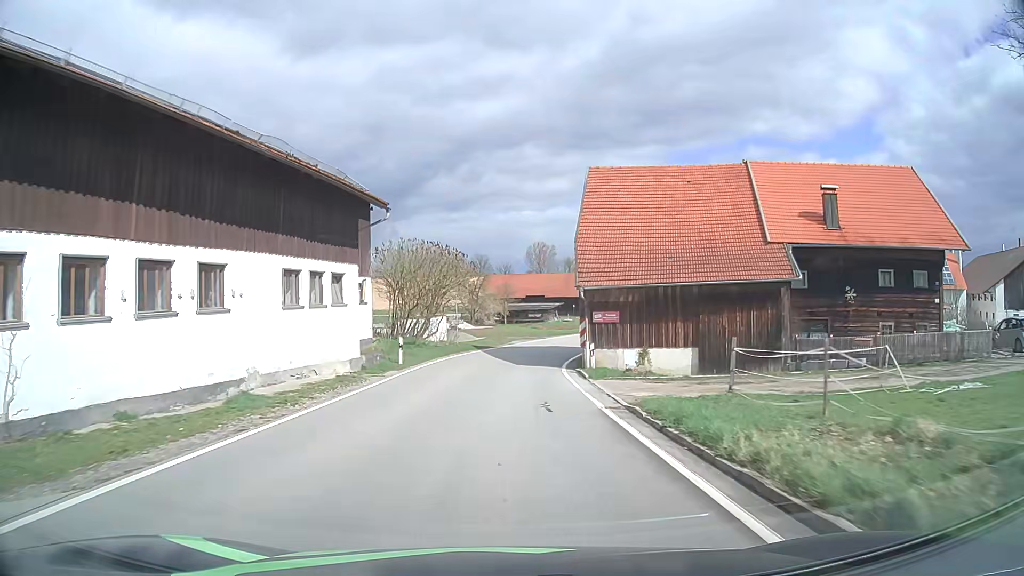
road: tertiary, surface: asphalt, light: Day
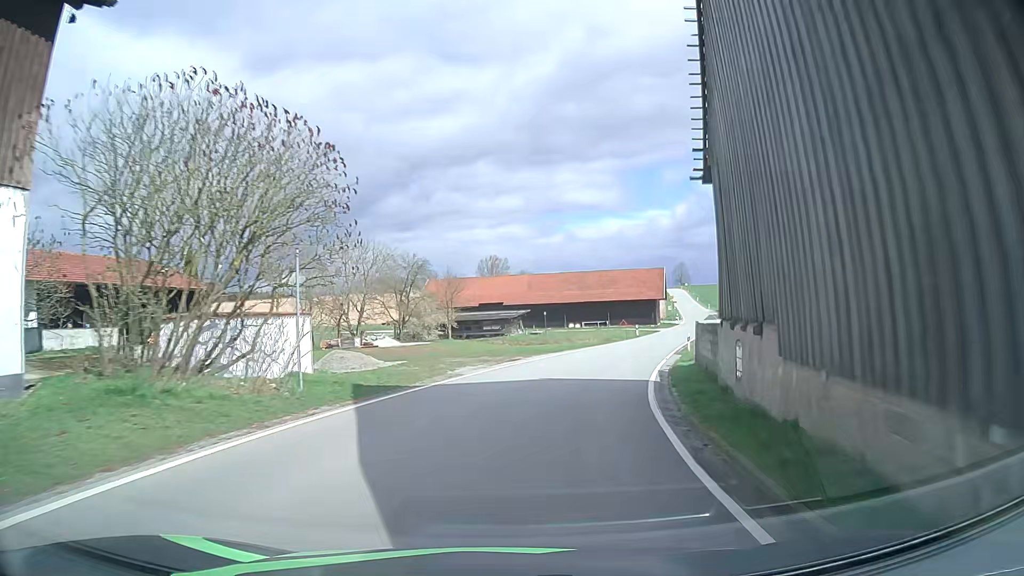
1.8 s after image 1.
(+0.3, +25.0) m; +4°
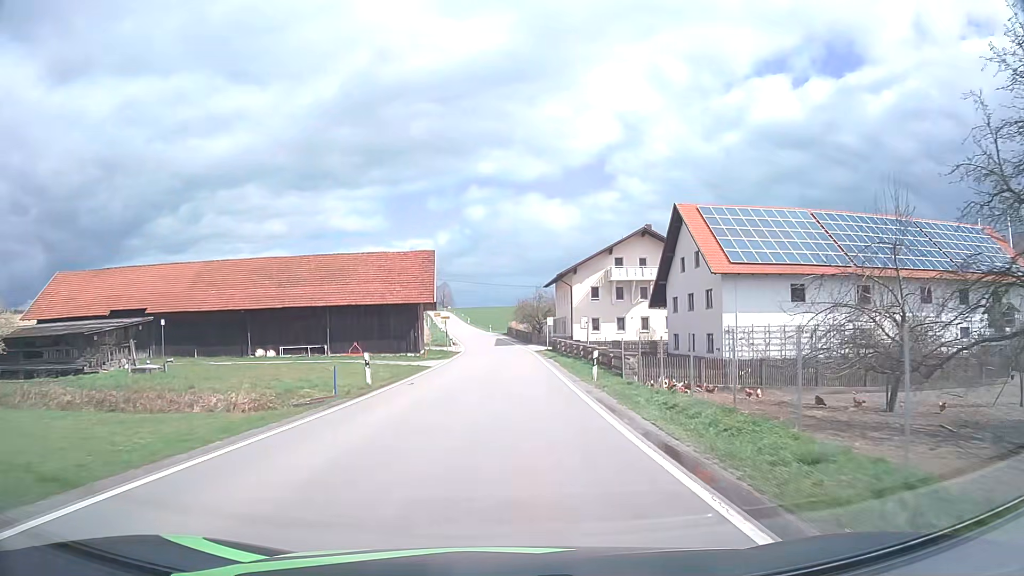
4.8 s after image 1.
(+8.0, +40.1) m; +20°
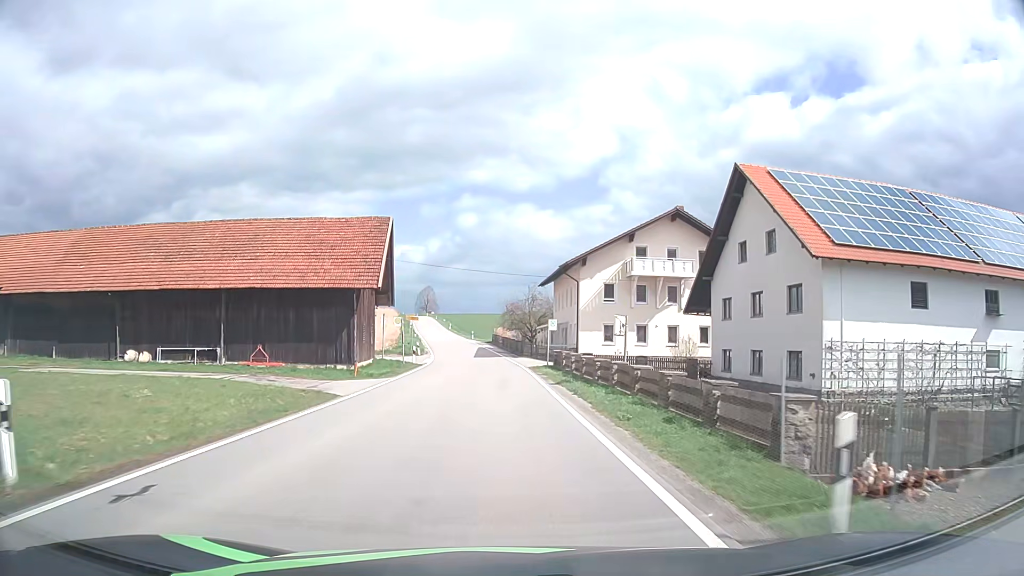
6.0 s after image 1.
(+0.3, +15.8) m; +2°
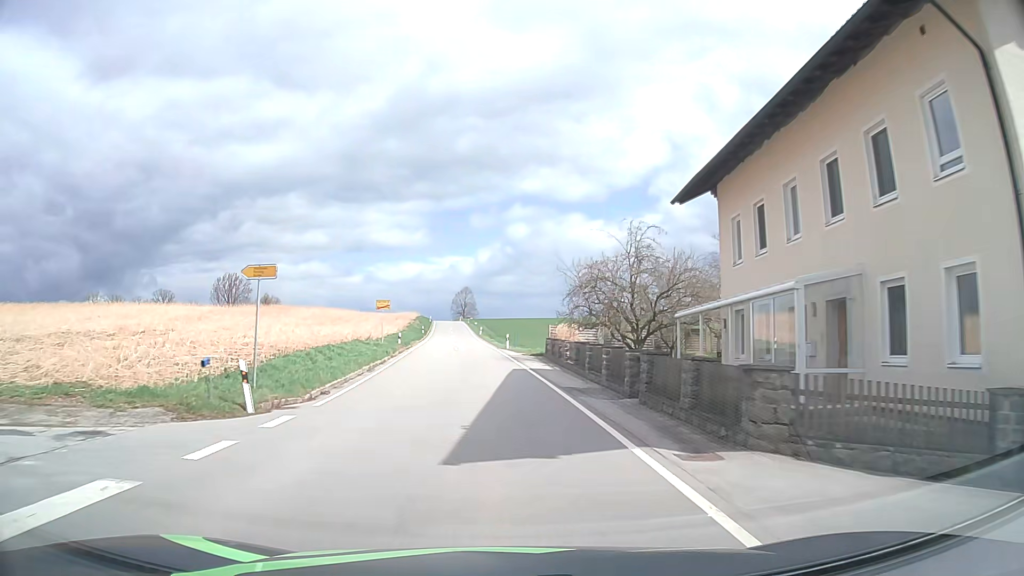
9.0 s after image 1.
(-1.0, +41.4) m; -4°
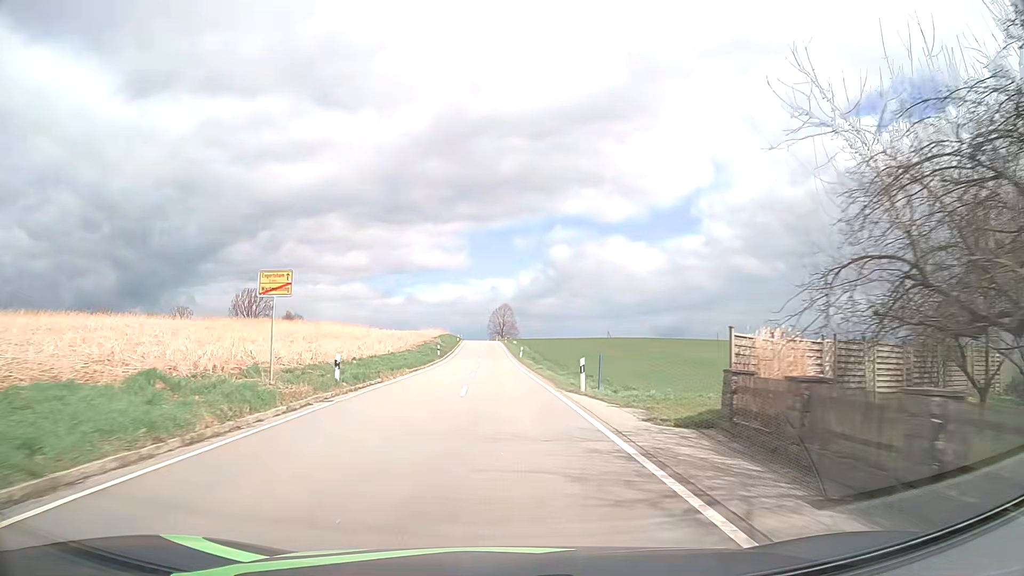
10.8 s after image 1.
(-0.9, +26.2) m; -4°
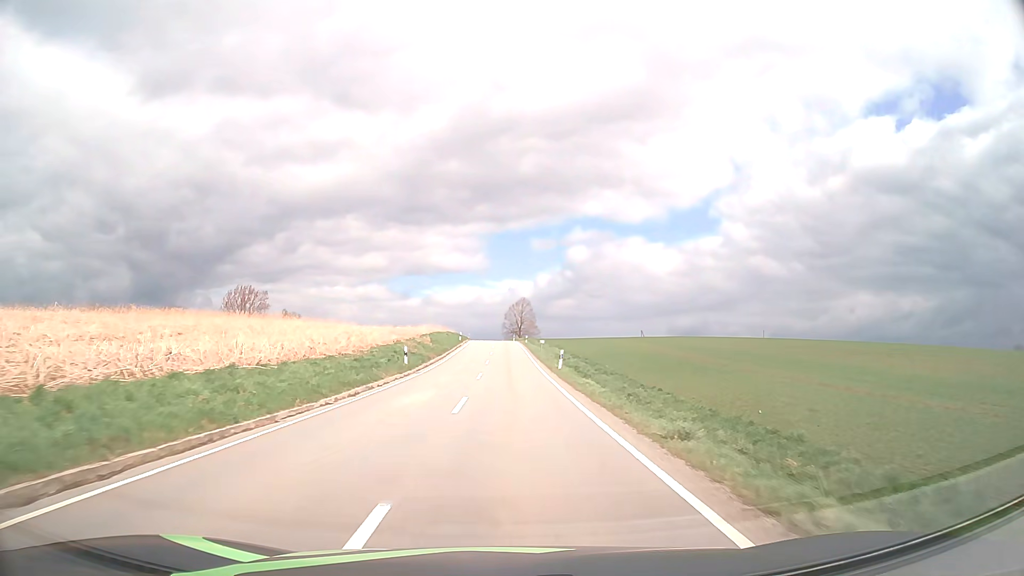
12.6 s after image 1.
(-0.4, +28.7) m; -1°
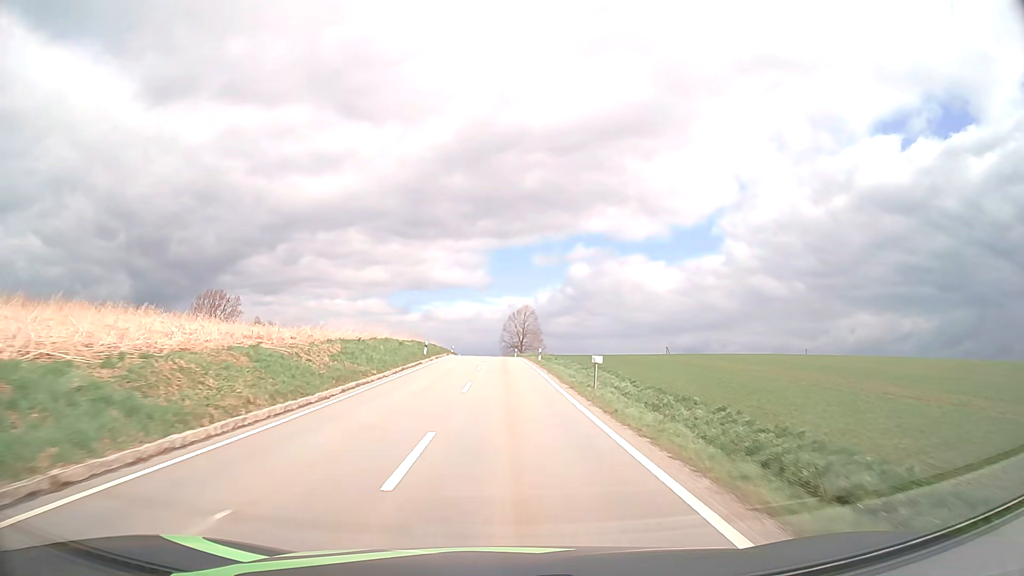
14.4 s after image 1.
(0.0, +31.7) m; 0°
(0, +10) (0, +20) (0, +30) (0, +40) (0, +50) (0, +60) (-1, +70) (-1, +80) (-1, +90) (-2, +100) m
